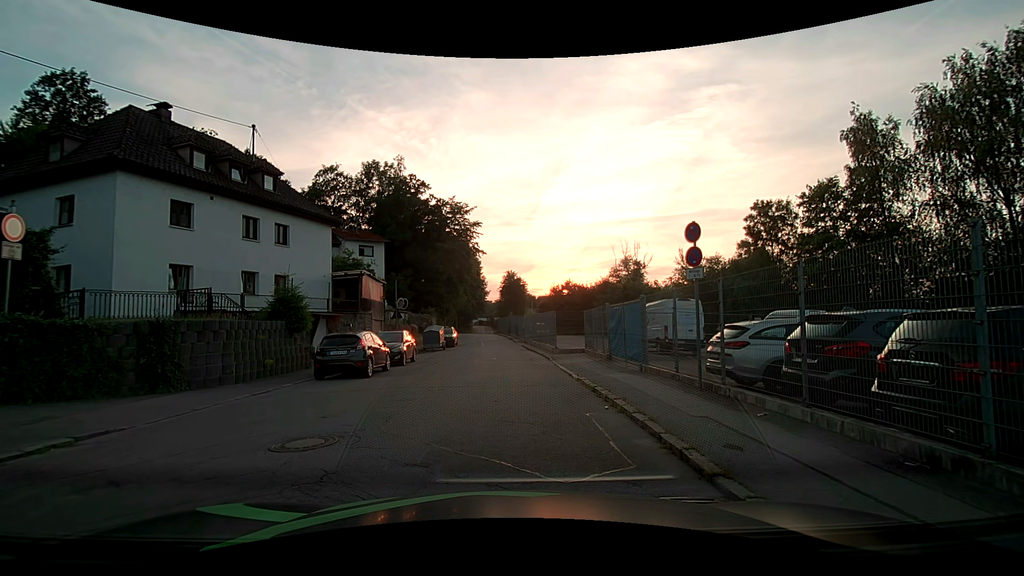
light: Day
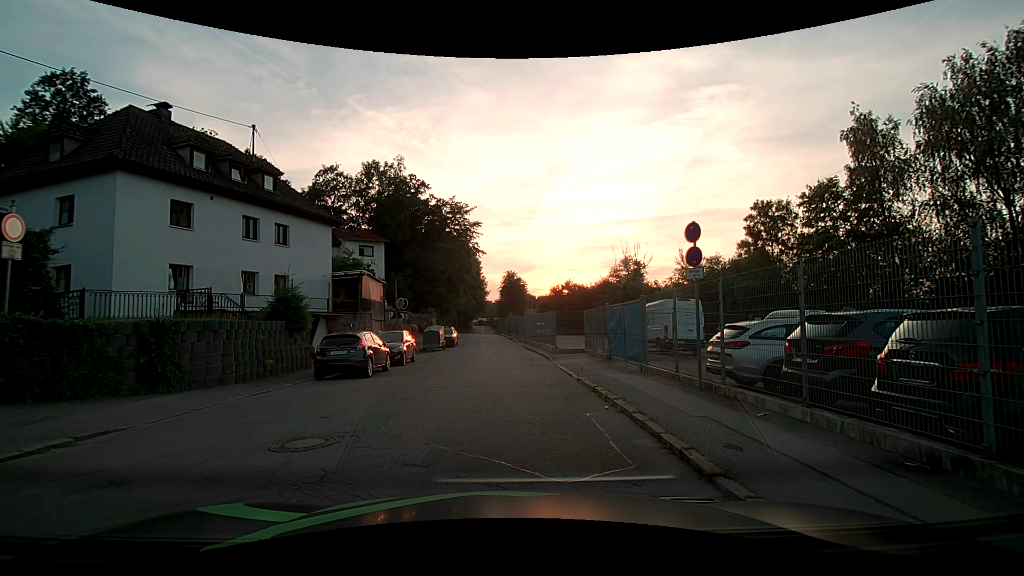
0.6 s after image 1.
(0.0, 0.0) m; 0°
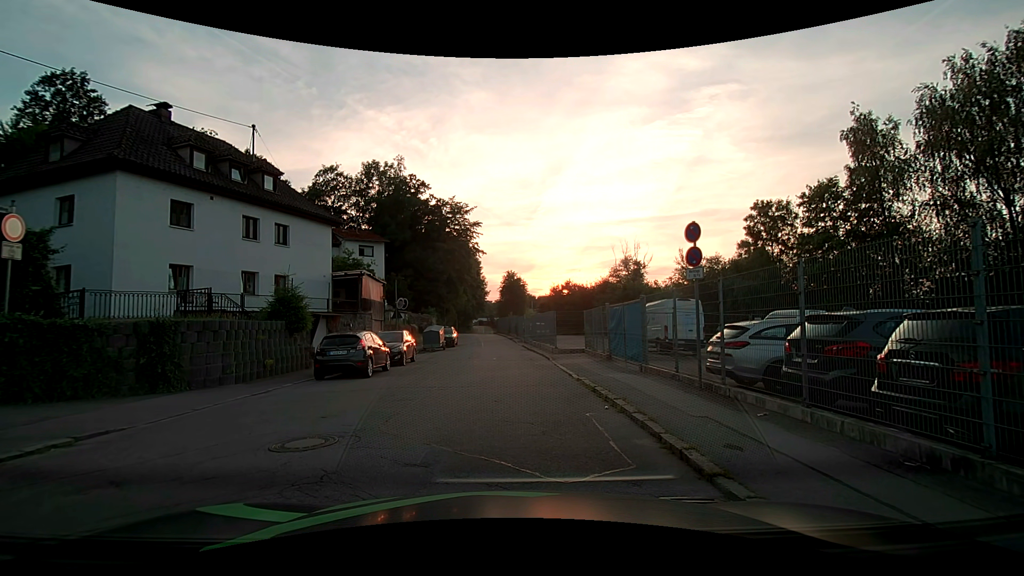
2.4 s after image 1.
(0.0, 0.0) m; 0°
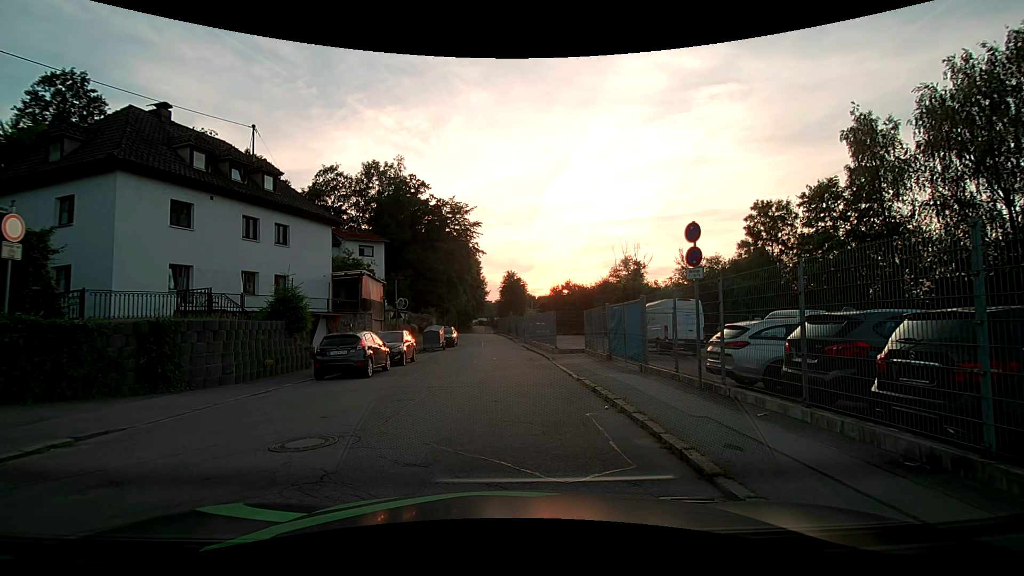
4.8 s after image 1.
(0.0, 0.0) m; 0°
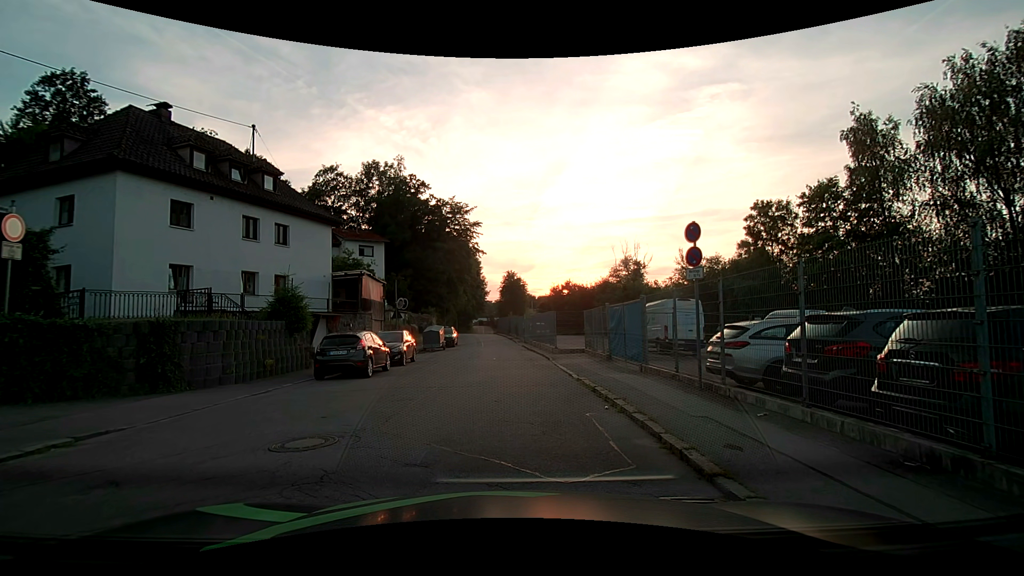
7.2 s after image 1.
(0.0, 0.0) m; 0°
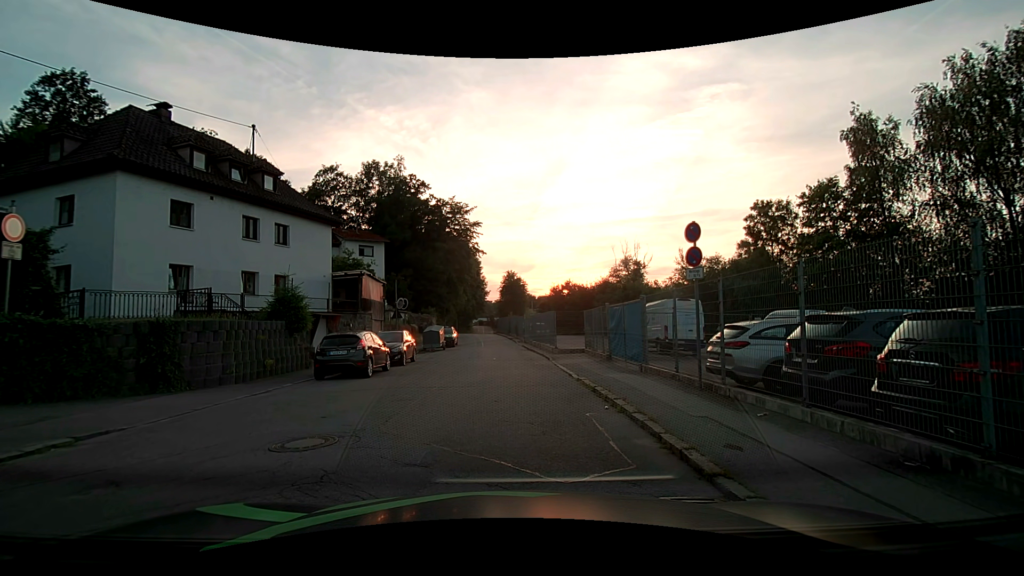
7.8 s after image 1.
(0.0, 0.0) m; 0°
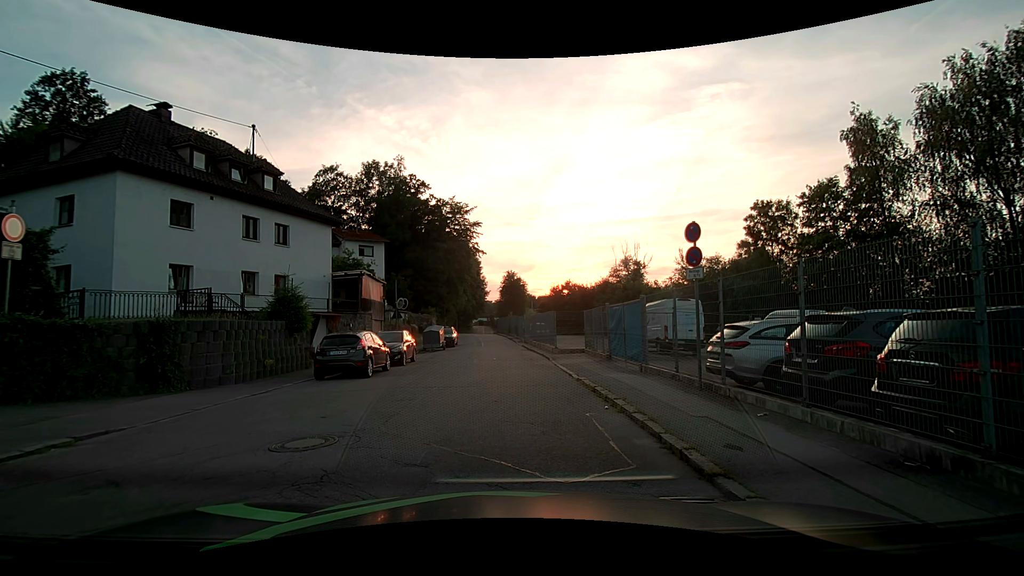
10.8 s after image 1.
(0.0, 0.0) m; 0°
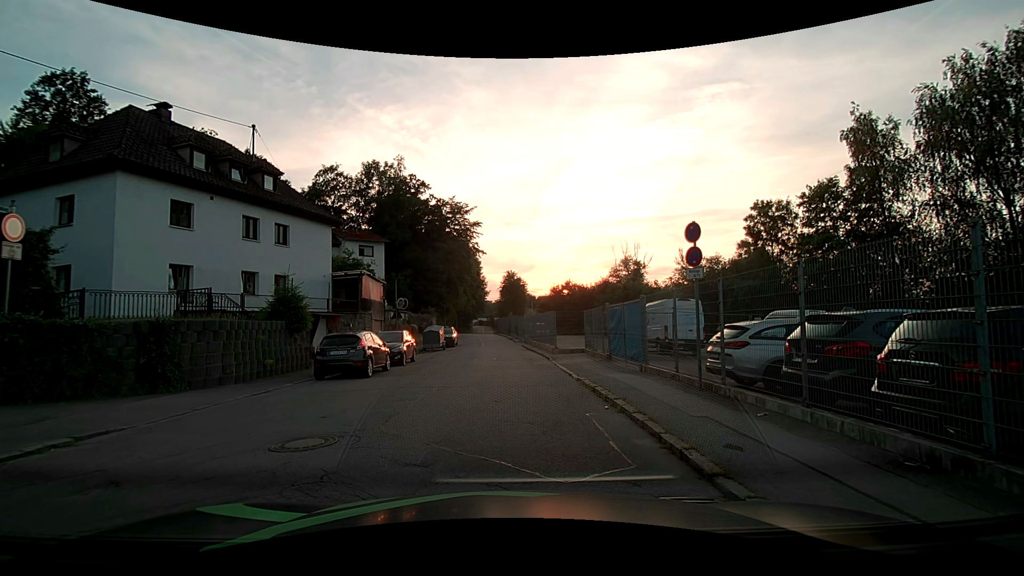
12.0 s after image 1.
(0.0, 0.0) m; 0°
(0, +10) (0, +20) (0, +30) (-1, +40) (-1, +50) (-2, +60) (-3, +70) (-4, +80) (-5, +90) (-5, +100) m
